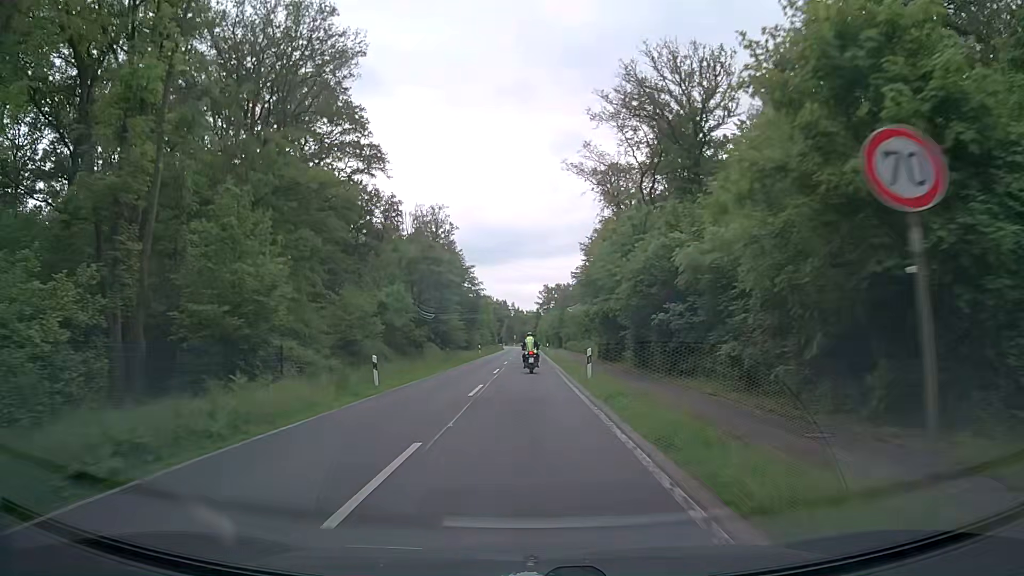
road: secondary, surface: asphalt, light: Day
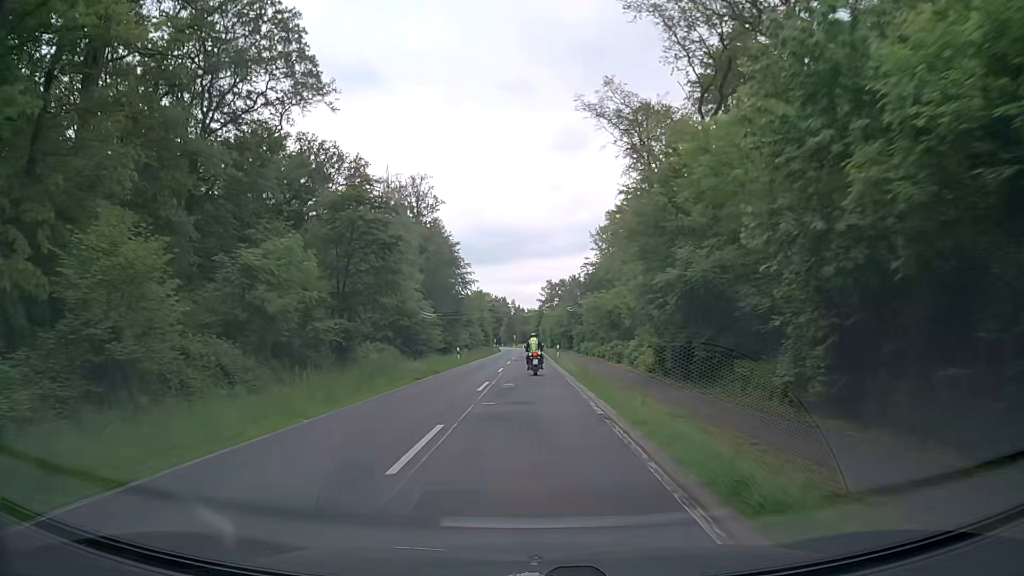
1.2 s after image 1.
(0.0, +21.9) m; 0°
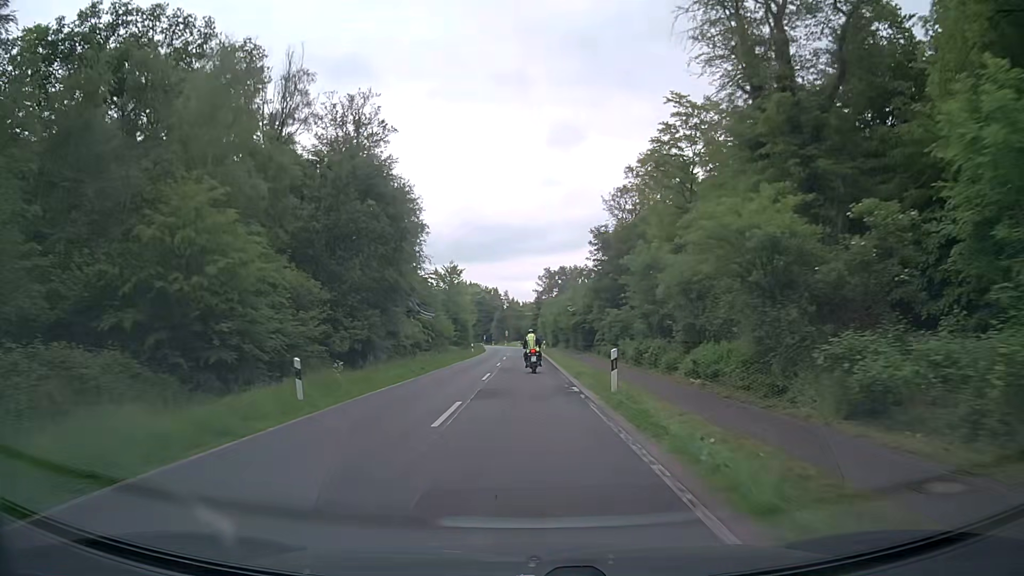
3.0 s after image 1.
(+0.3, +32.3) m; +1°
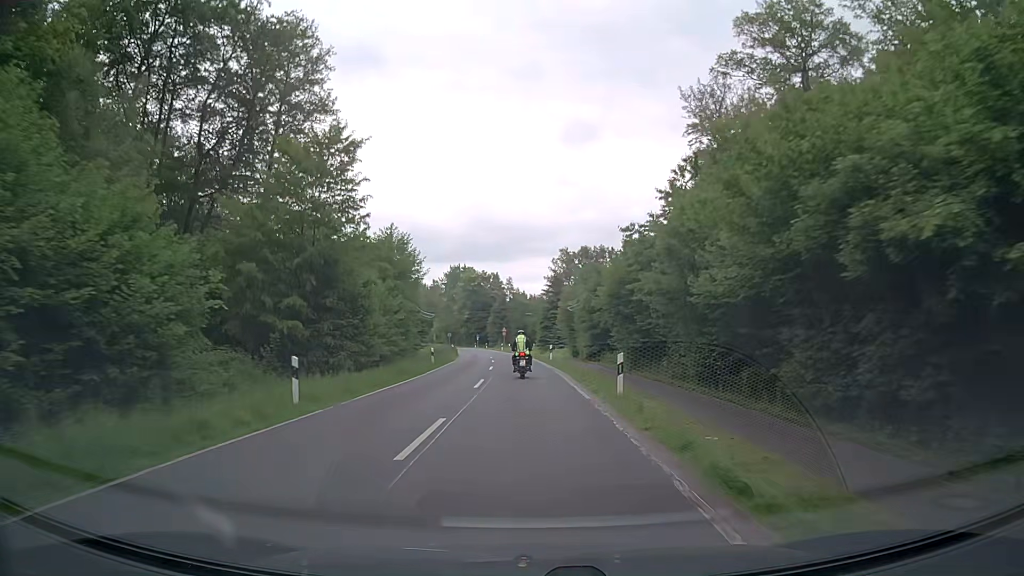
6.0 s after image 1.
(0.0, +50.6) m; 0°
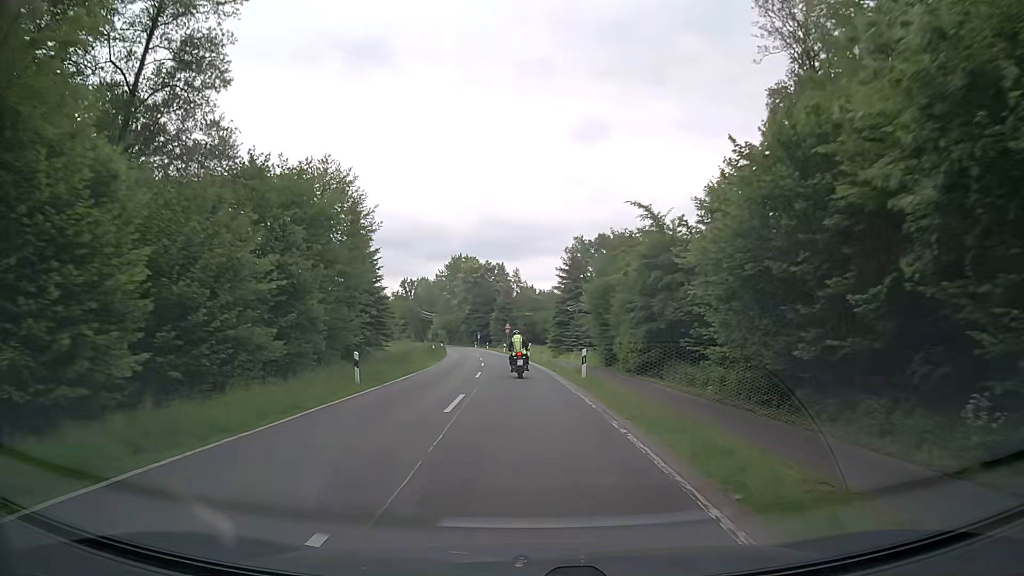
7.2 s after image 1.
(-0.1, +19.0) m; -1°
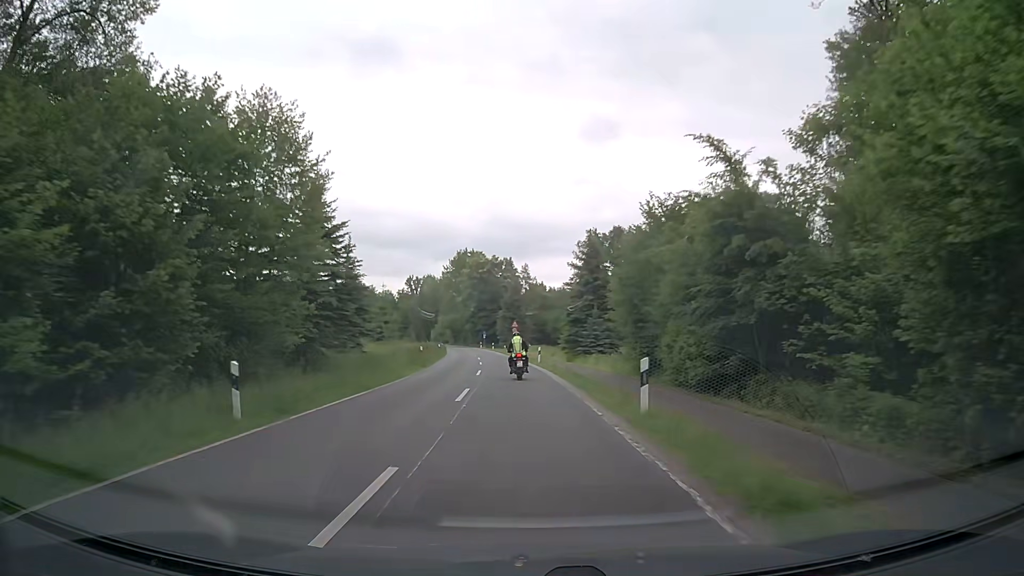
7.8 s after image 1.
(-0.1, +9.4) m; -1°
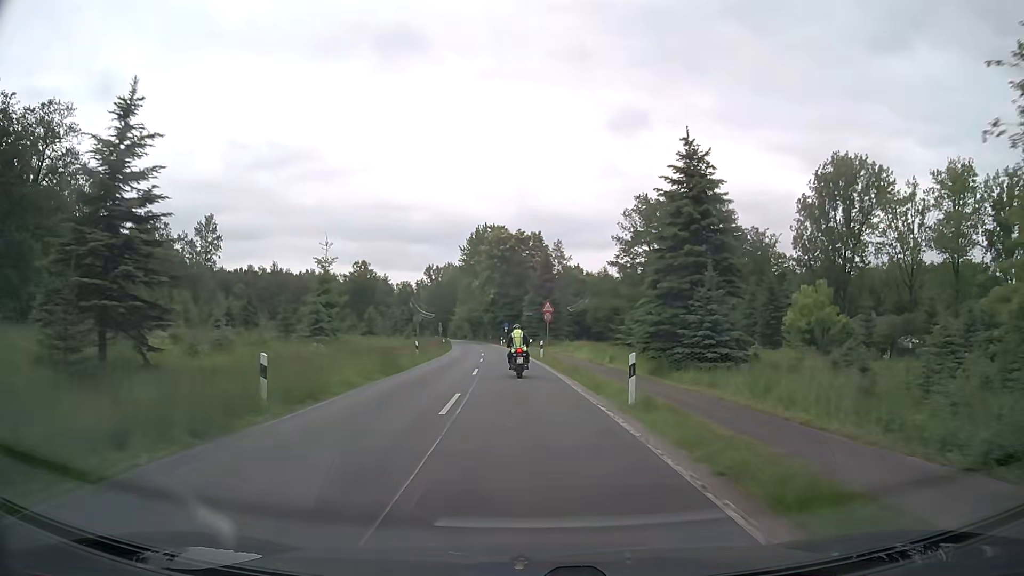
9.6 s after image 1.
(-0.5, +27.4) m; -2°
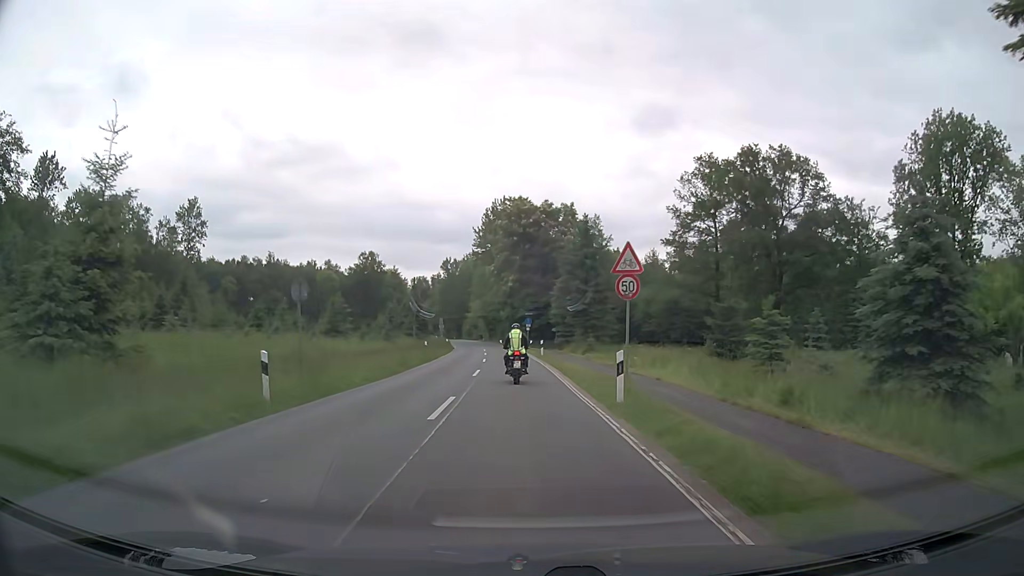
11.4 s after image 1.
(-0.5, +24.4) m; -2°
(0, +10) (0, +20) (-1, +30) (-1, +40) (-2, +50) (-2, +60) (-3, +70) (-4, +80) (-6, +90) (-7, +100) m
